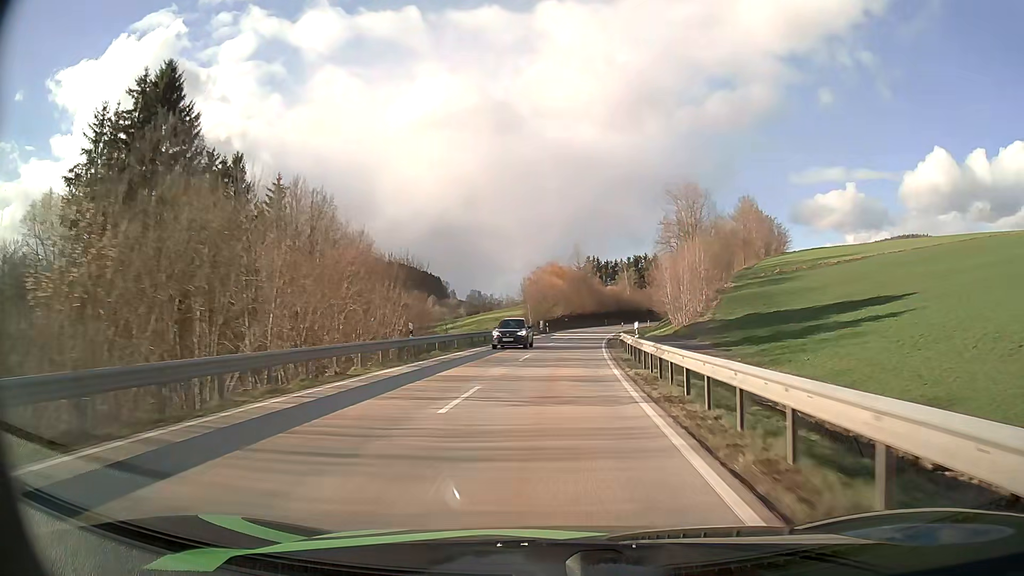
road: secondary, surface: asphalt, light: Day
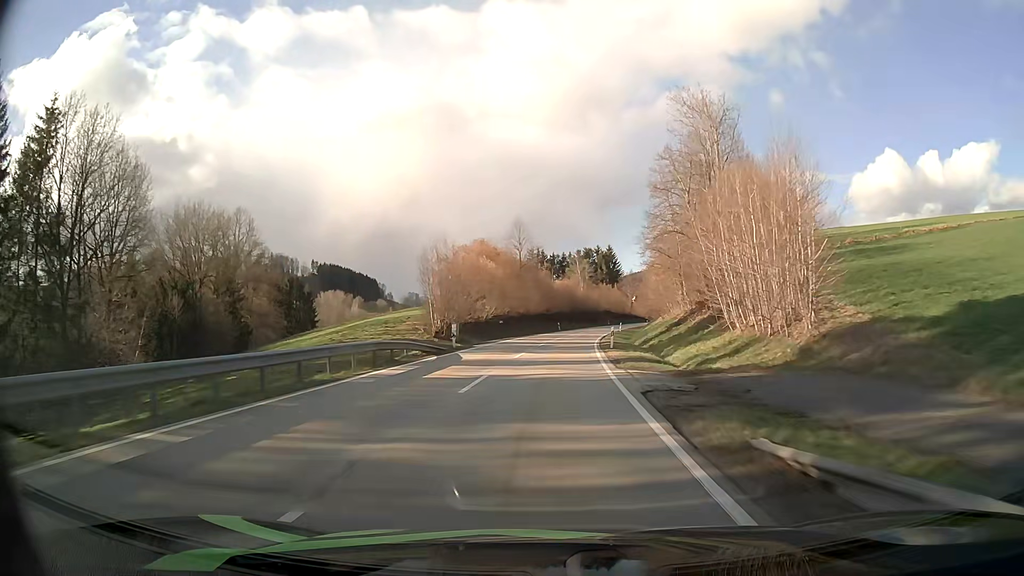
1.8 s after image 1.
(+1.8, +37.8) m; +5°
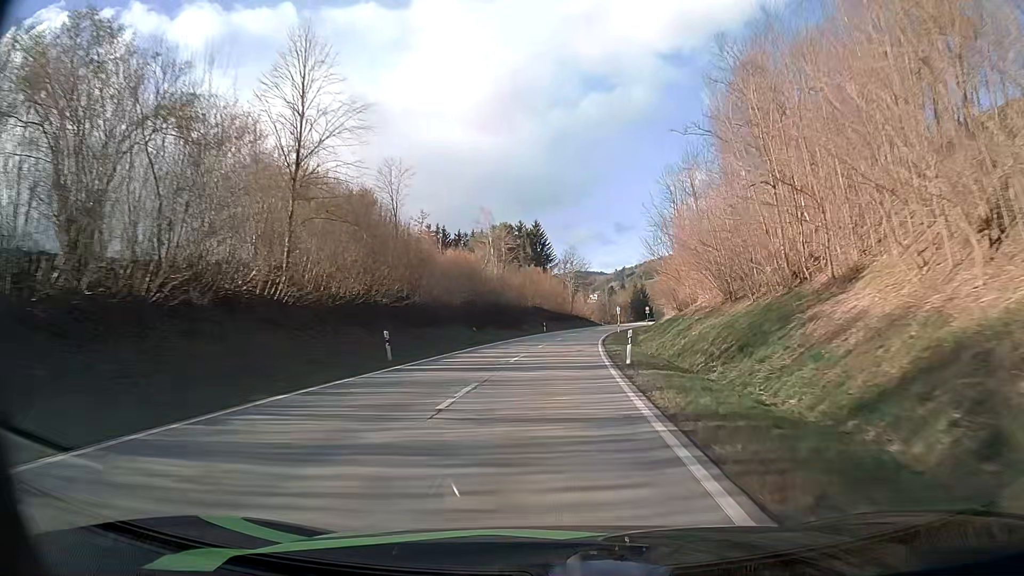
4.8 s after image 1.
(+4.1, +64.7) m; +7°
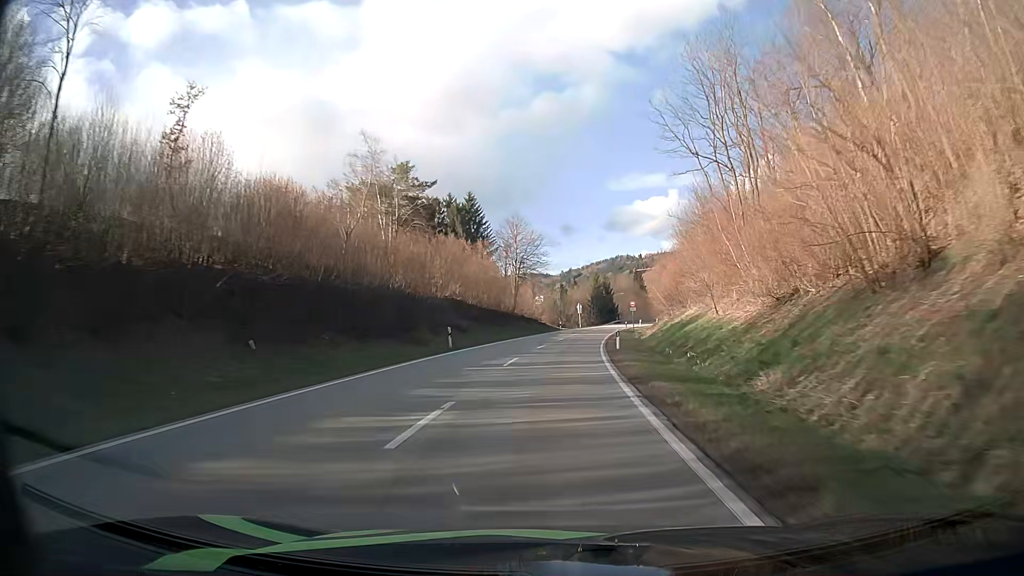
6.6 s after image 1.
(+1.7, +39.7) m; +5°
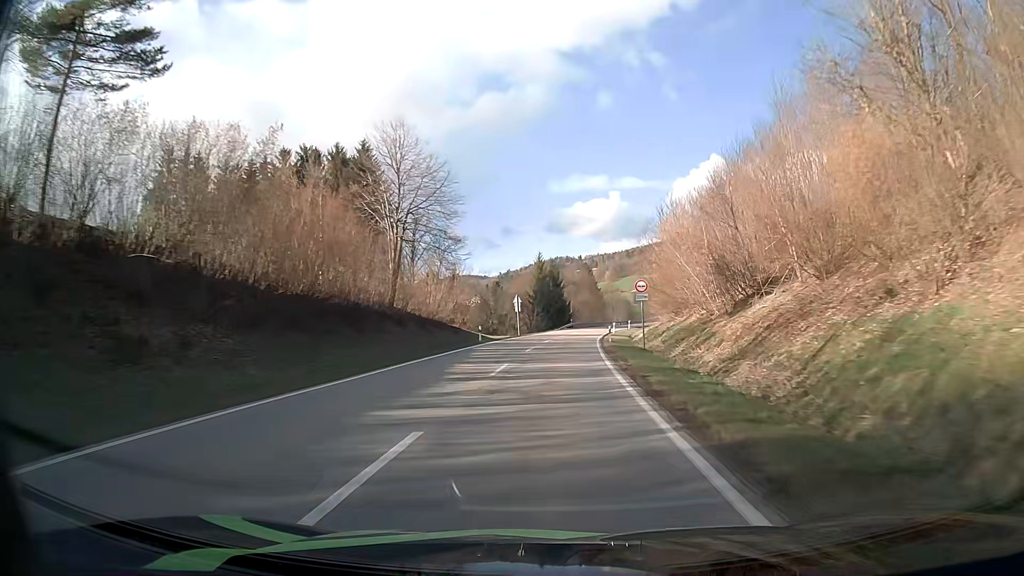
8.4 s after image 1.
(+1.8, +40.3) m; +5°
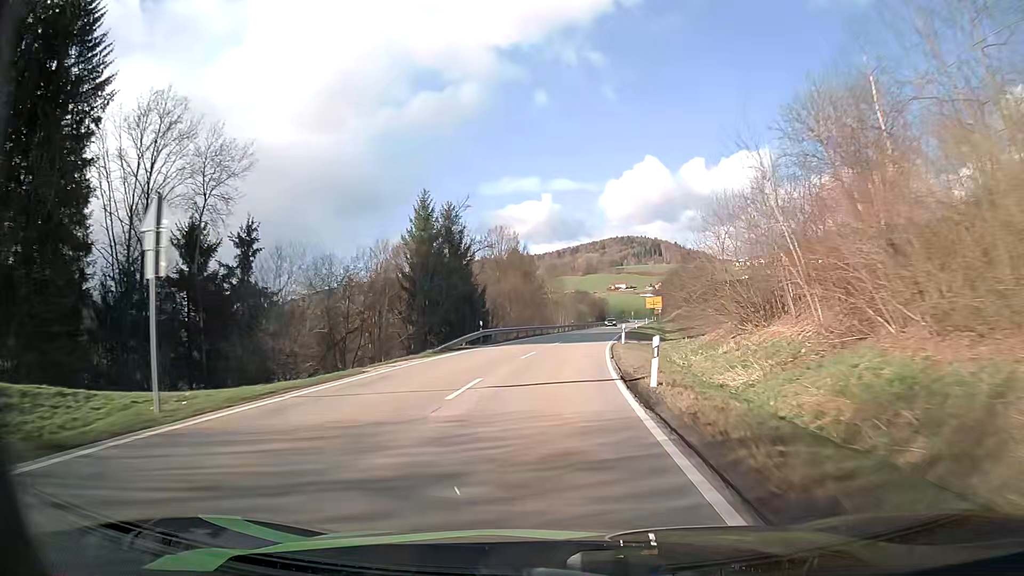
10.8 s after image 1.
(+3.2, +54.5) m; +6°
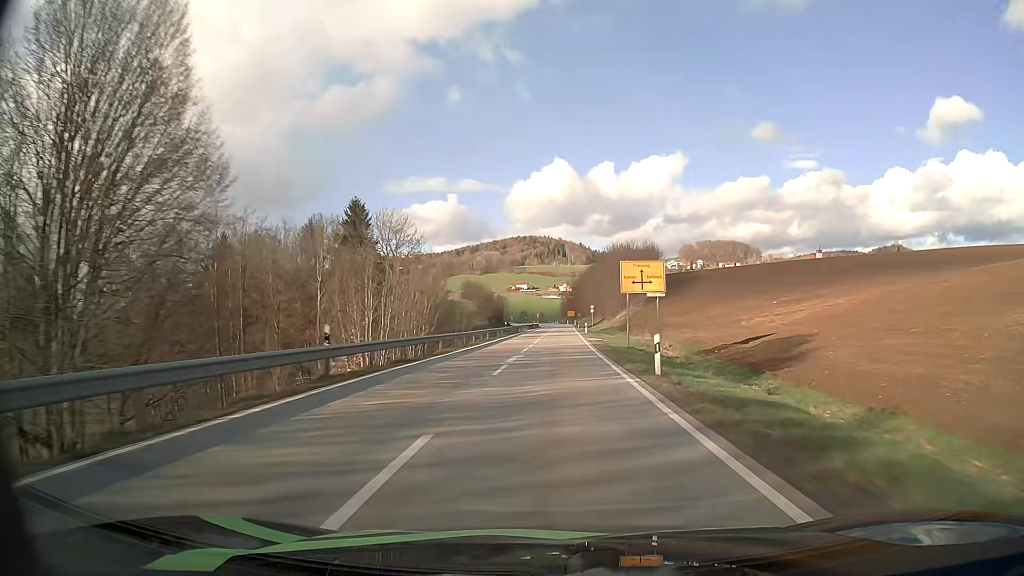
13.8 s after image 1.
(+5.9, +69.1) m; +9°
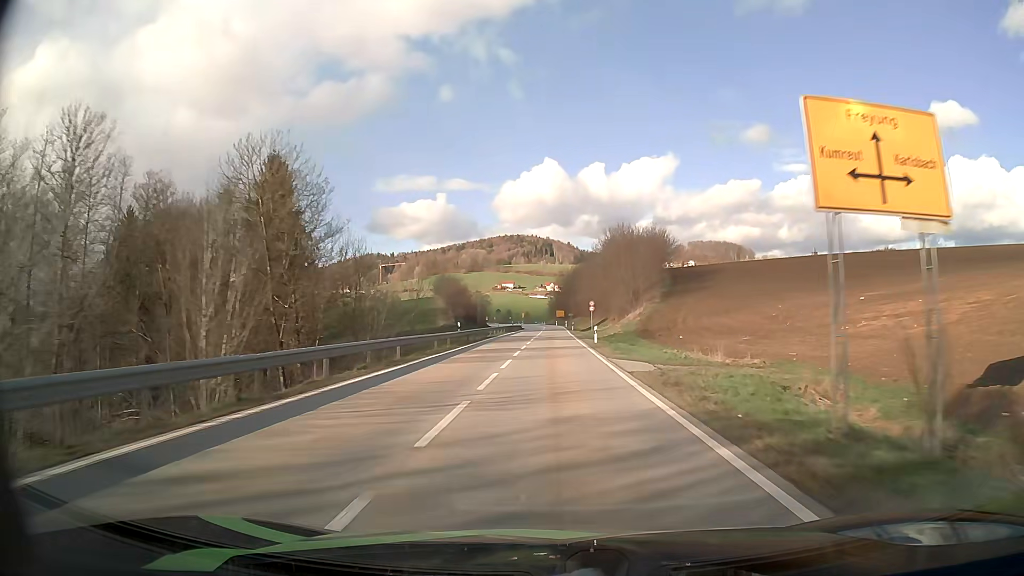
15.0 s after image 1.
(+0.3, +28.1) m; +1°
(0, +10) (0, +20) (0, +30) (0, +40) (0, +50) (0, +60) (+1, +70) (+1, +80) (+1, +90) (+1, +100) m
